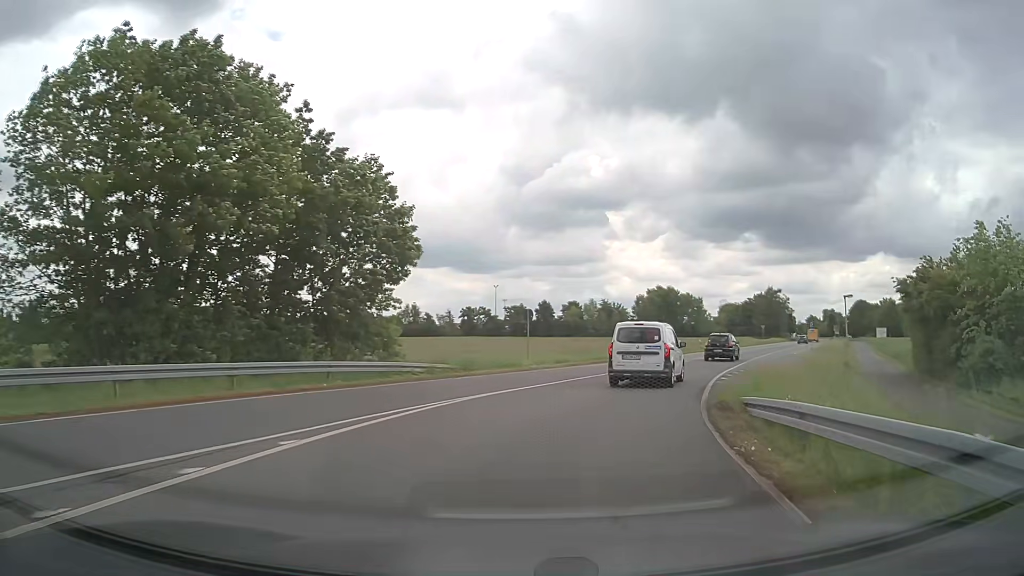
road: tertiary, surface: asphalt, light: Day
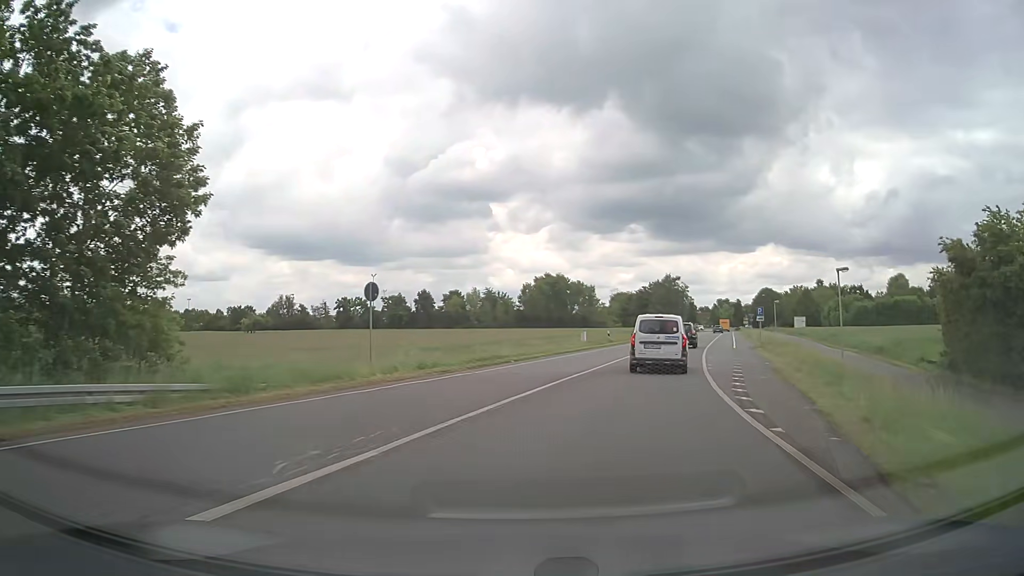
(+1.2, +13.2) m; +10°
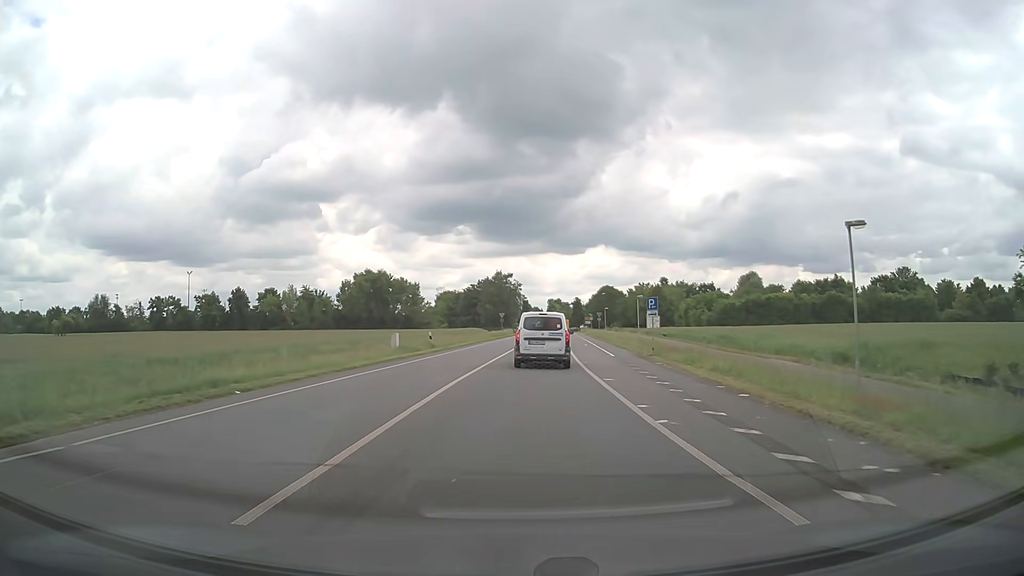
(+1.8, +14.6) m; +15°
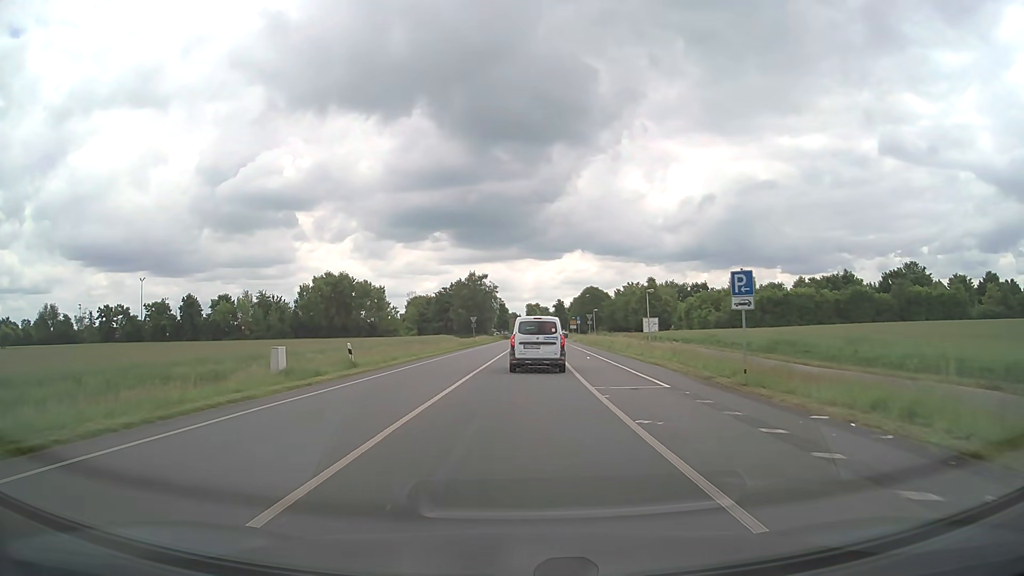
(+0.3, +16.1) m; +2°
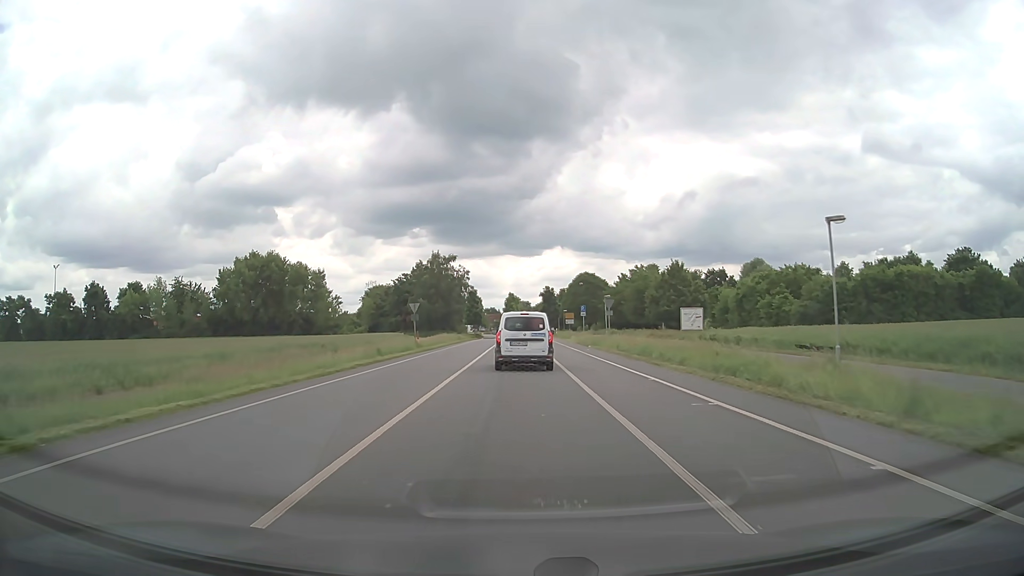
(+0.6, +33.3) m; +2°
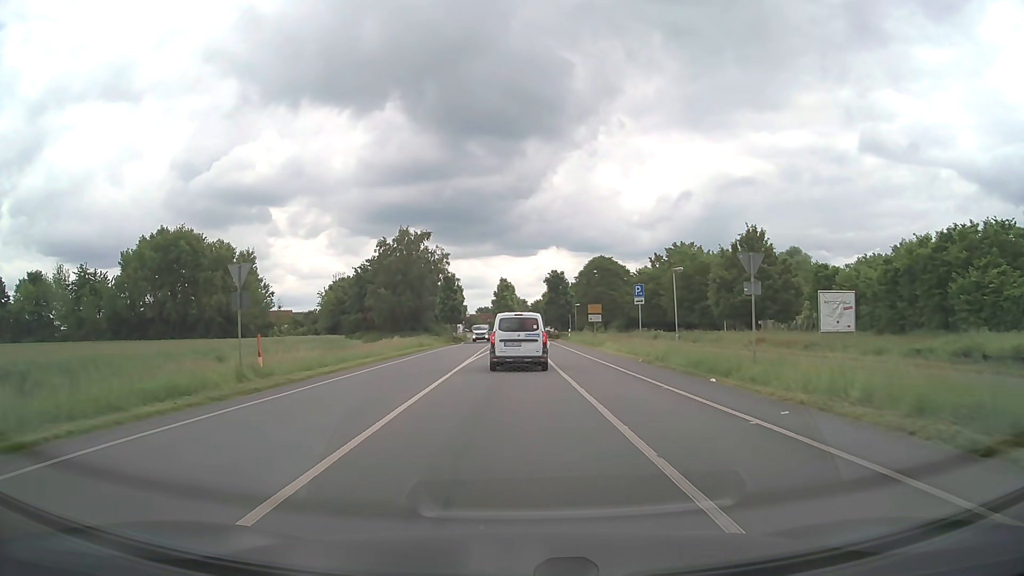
(+0.1, +31.0) m; 0°
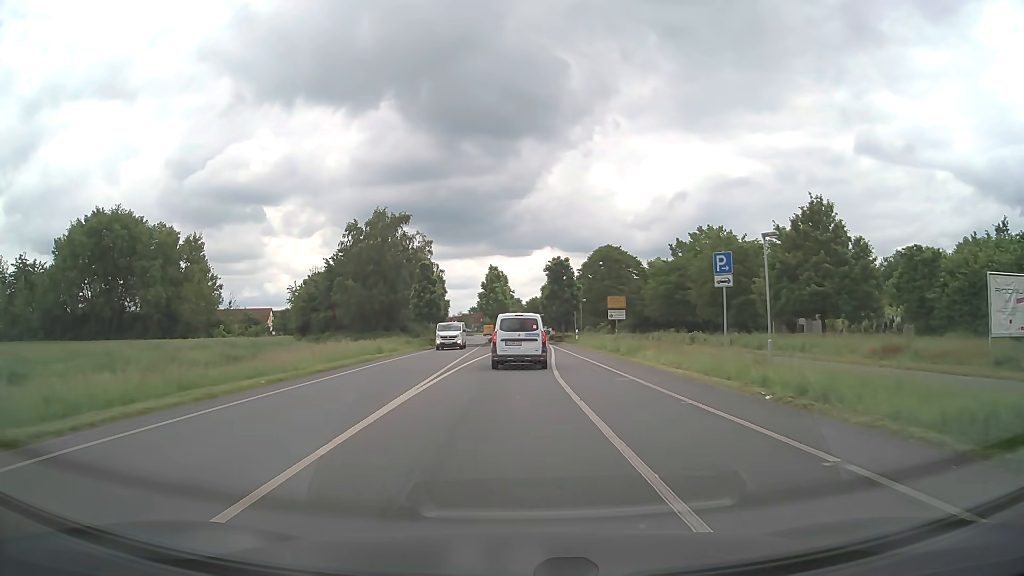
(0.0, +14.4) m; 0°
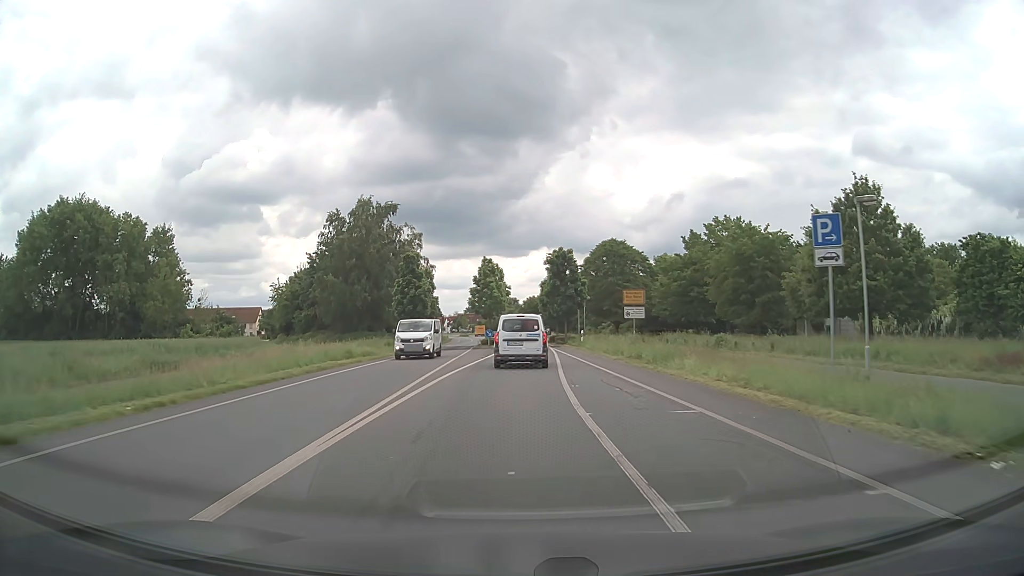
(0.0, +6.8) m; 0°
